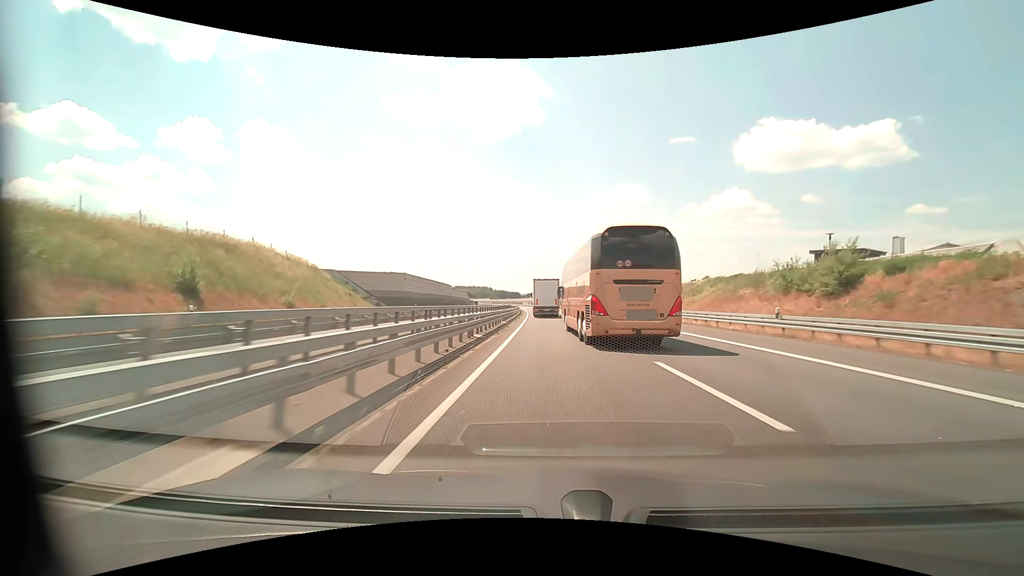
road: motorway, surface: asphalt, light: Day
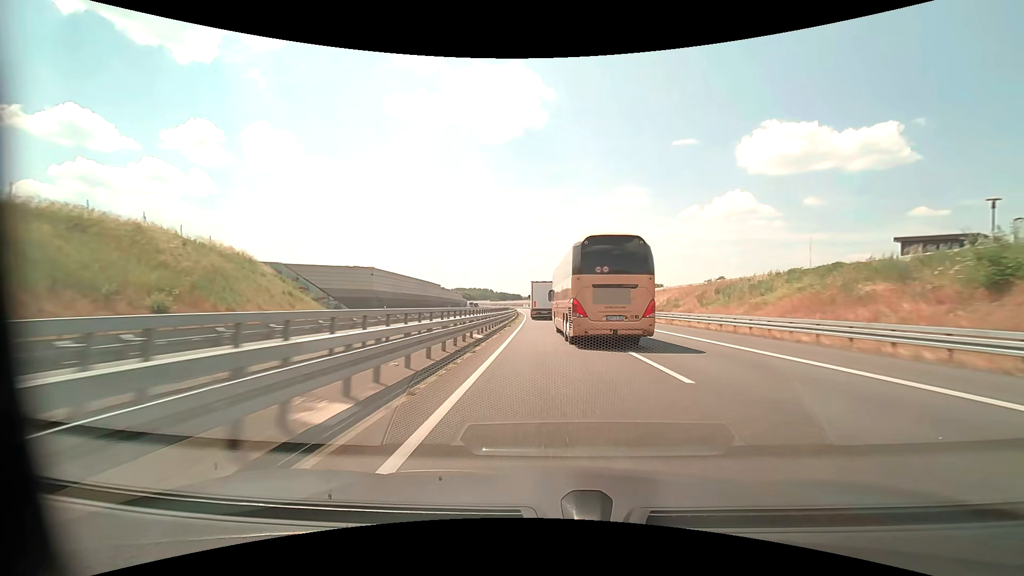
(0.0, +14.8) m; 0°
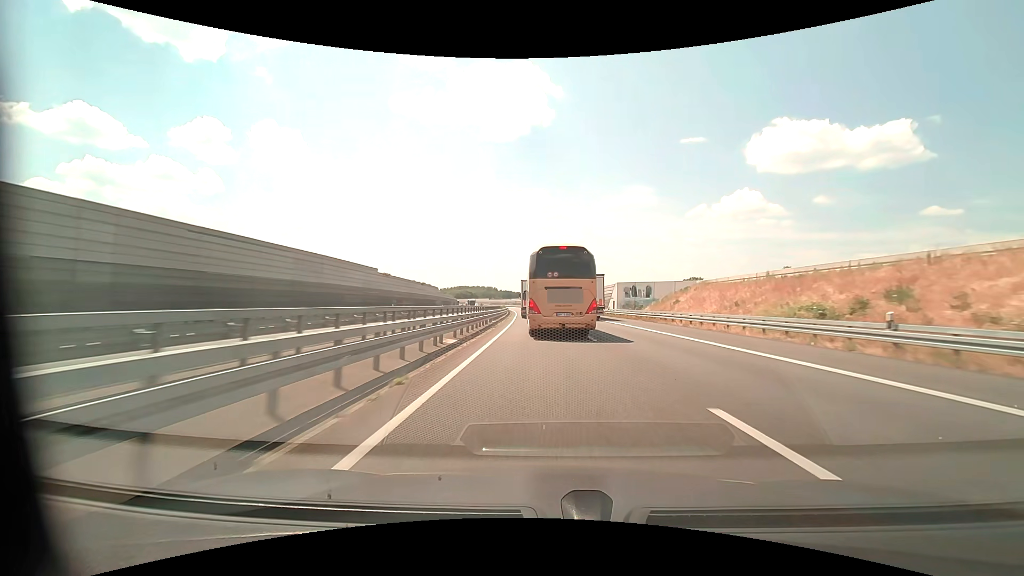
(-0.2, +44.8) m; -1°
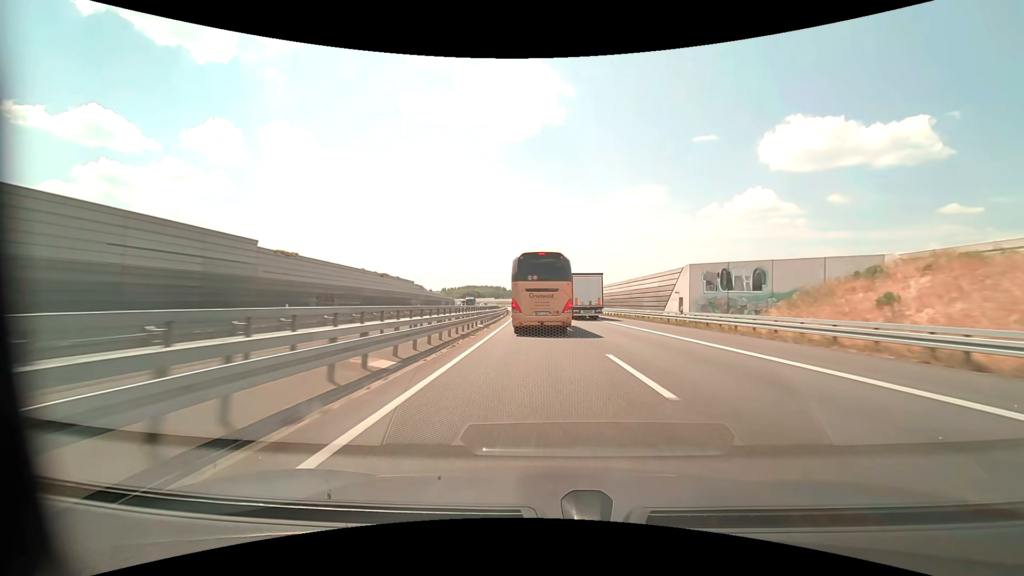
(-0.2, +29.6) m; -1°
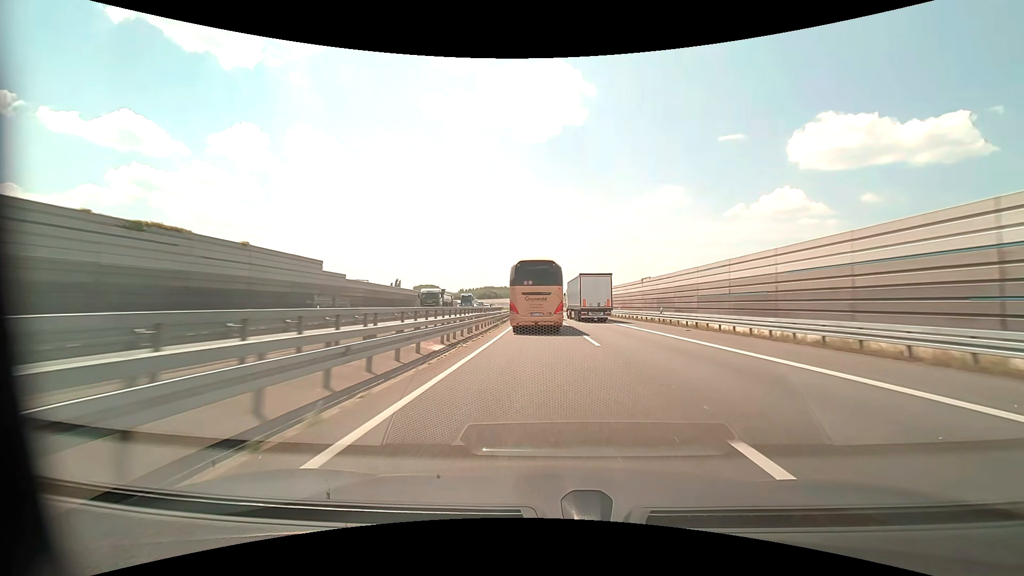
(-1.0, +44.8) m; -2°
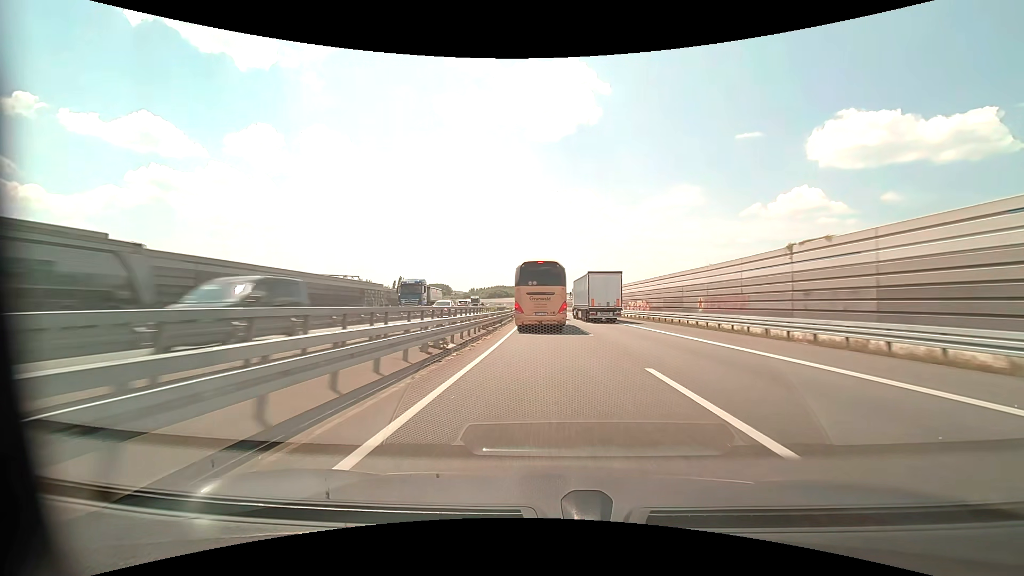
(-0.4, +30.7) m; -1°
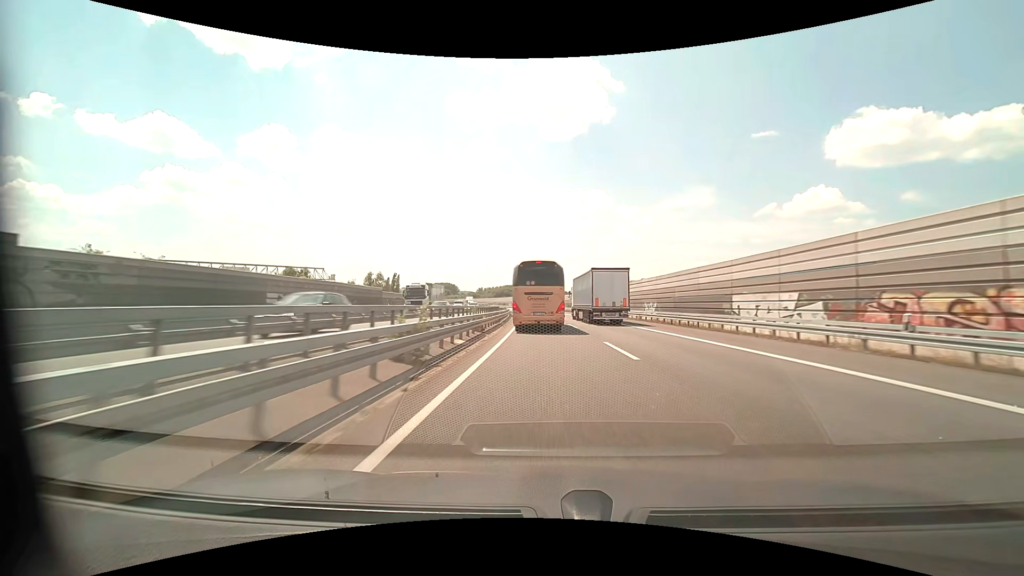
(-0.7, +46.8) m; -1°
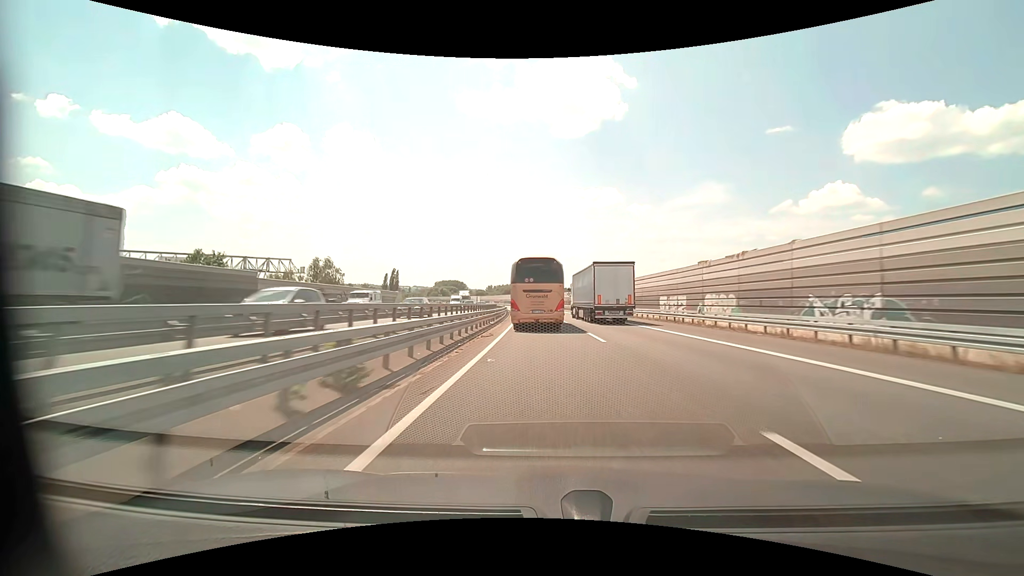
(-0.3, +31.4) m; -1°
(0, +10) (0, +20) (0, +30) (-1, +40) (-1, +50) (-2, +60) (-2, +70) (-3, +80) (-4, +90) (-5, +100) m
